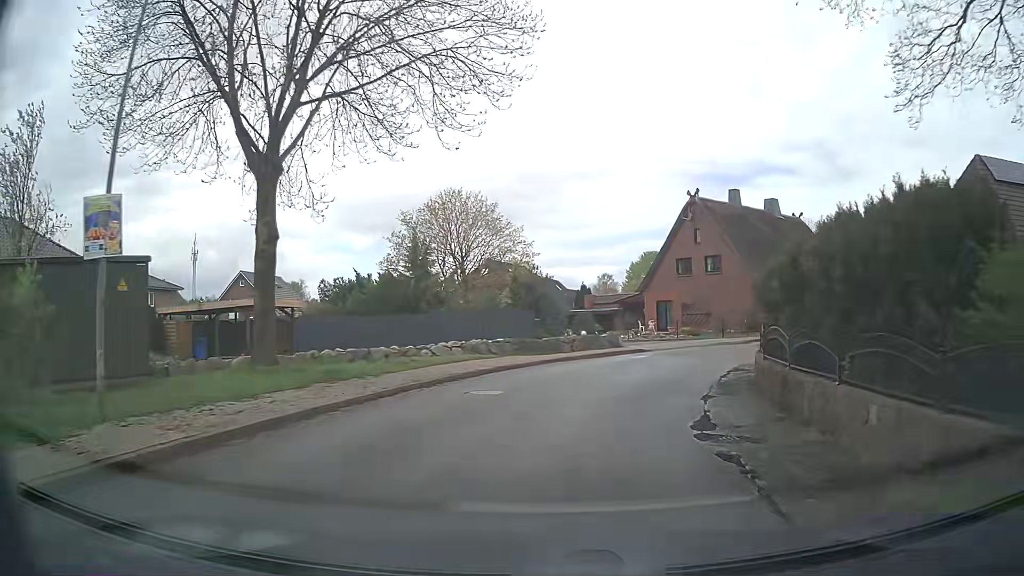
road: unclassified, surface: asphalt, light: Day
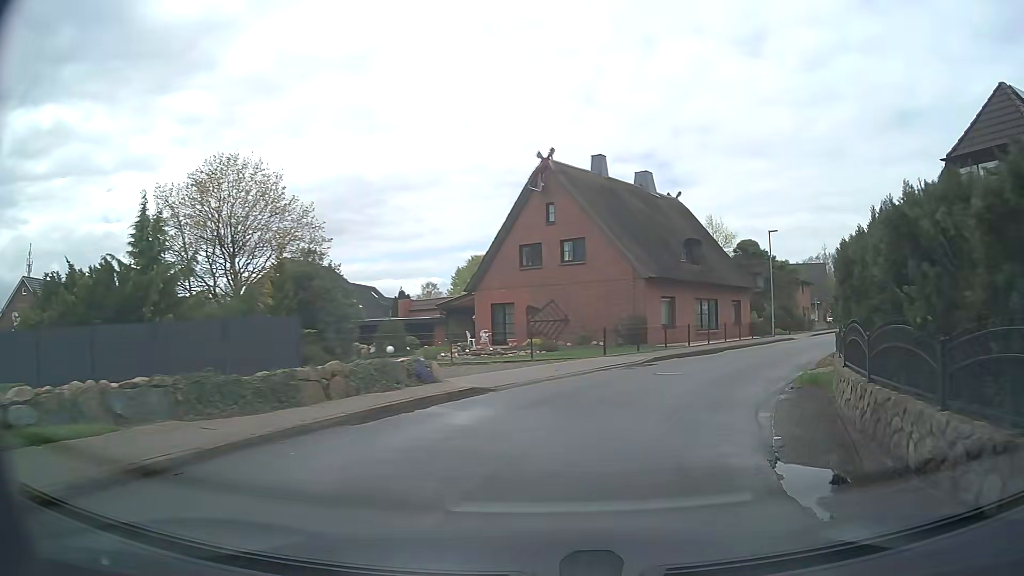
(+1.2, +13.4) m; +15°
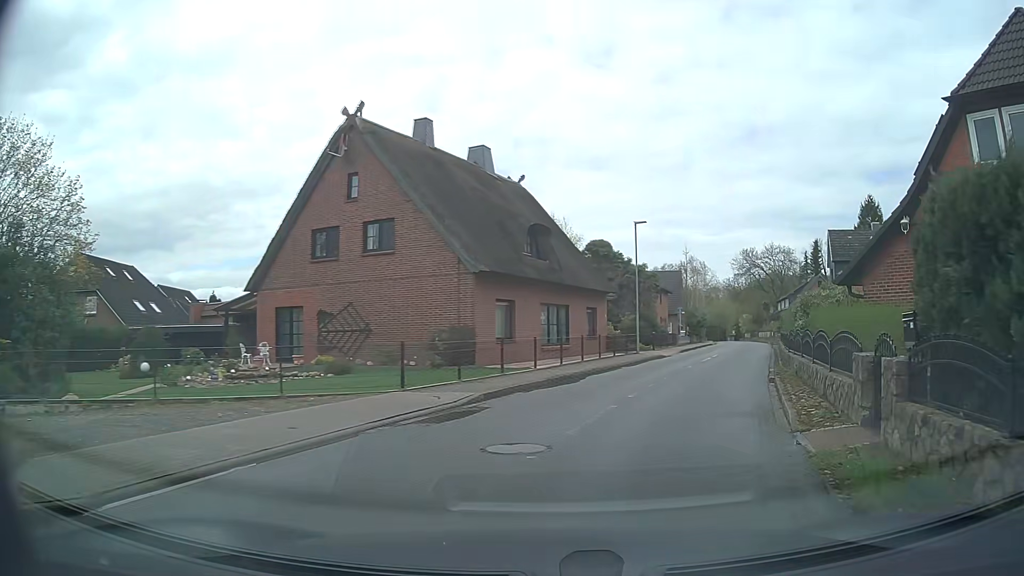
(+0.9, +8.7) m; +13°
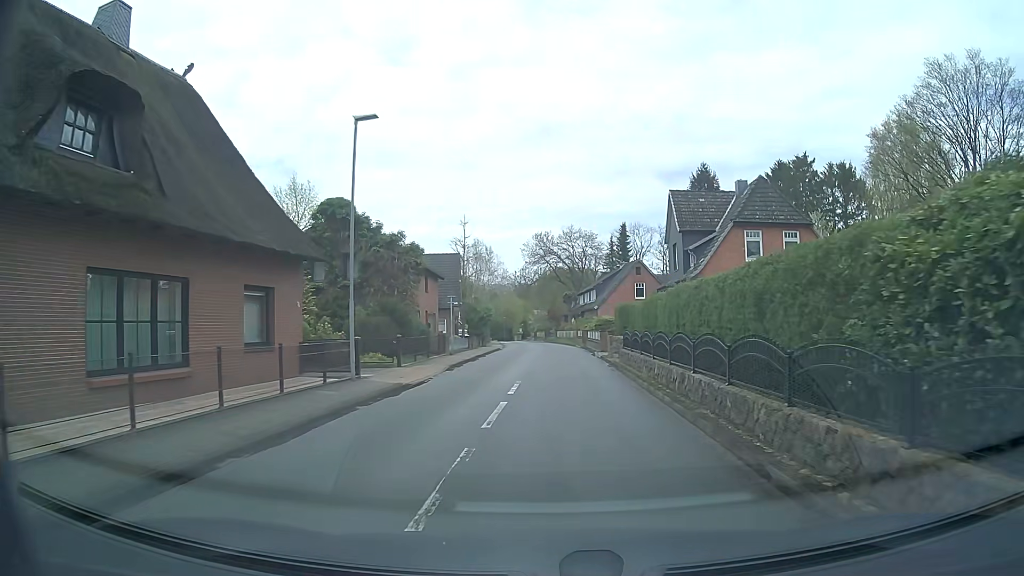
(+3.5, +17.0) m; +18°
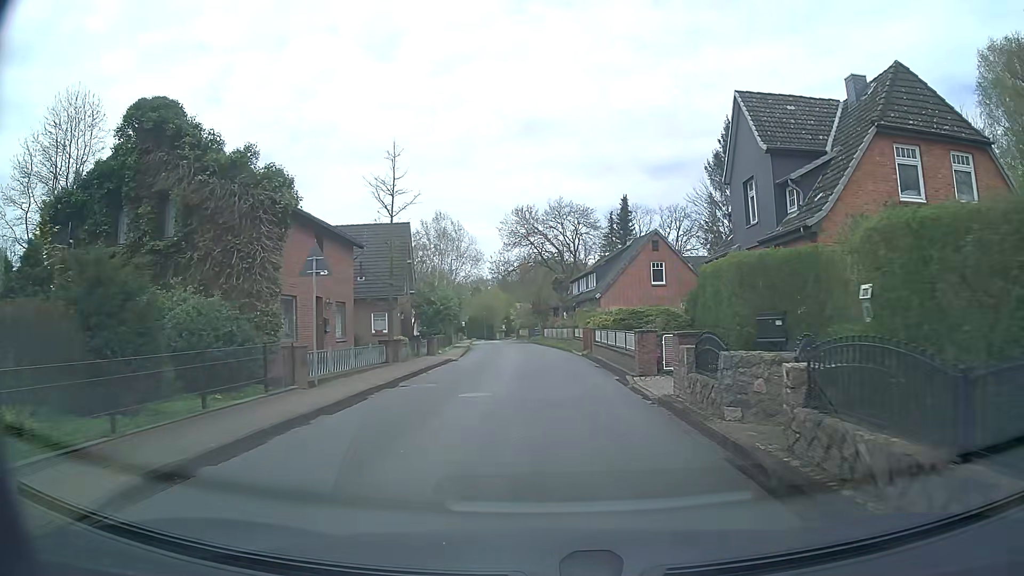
(+0.4, +17.9) m; +2°
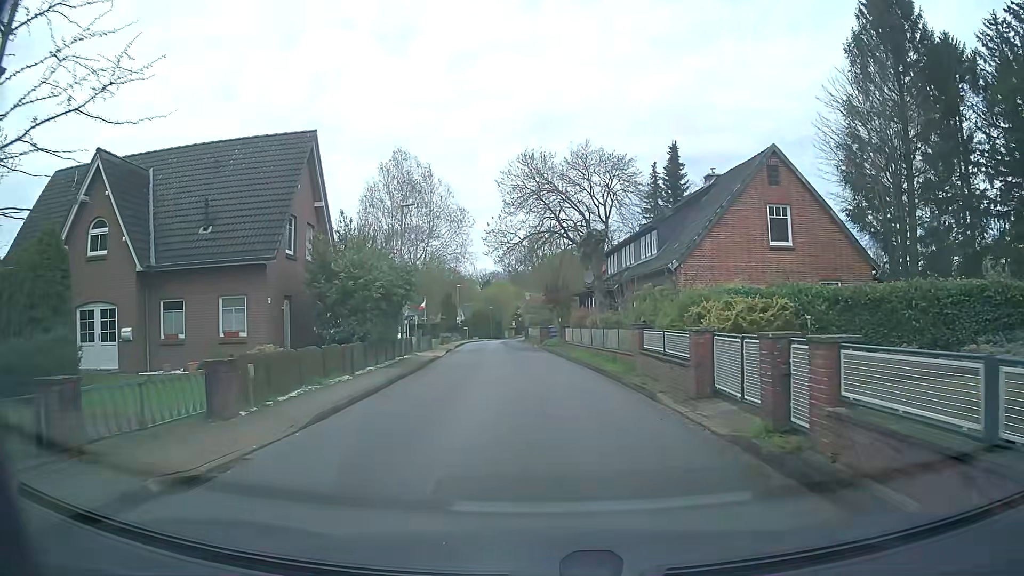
(-0.3, +22.7) m; -2°
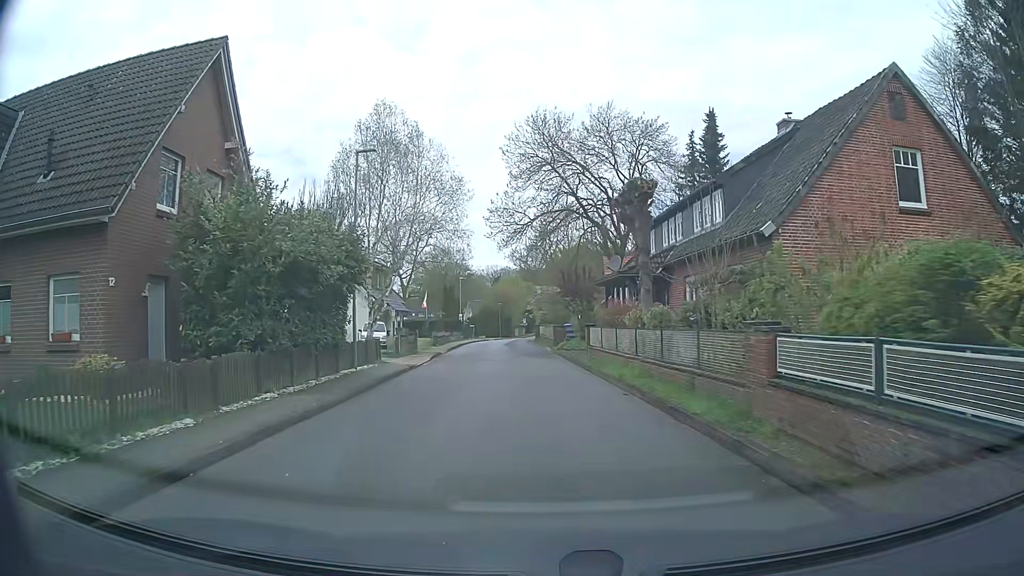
(0.0, +9.1) m; 0°
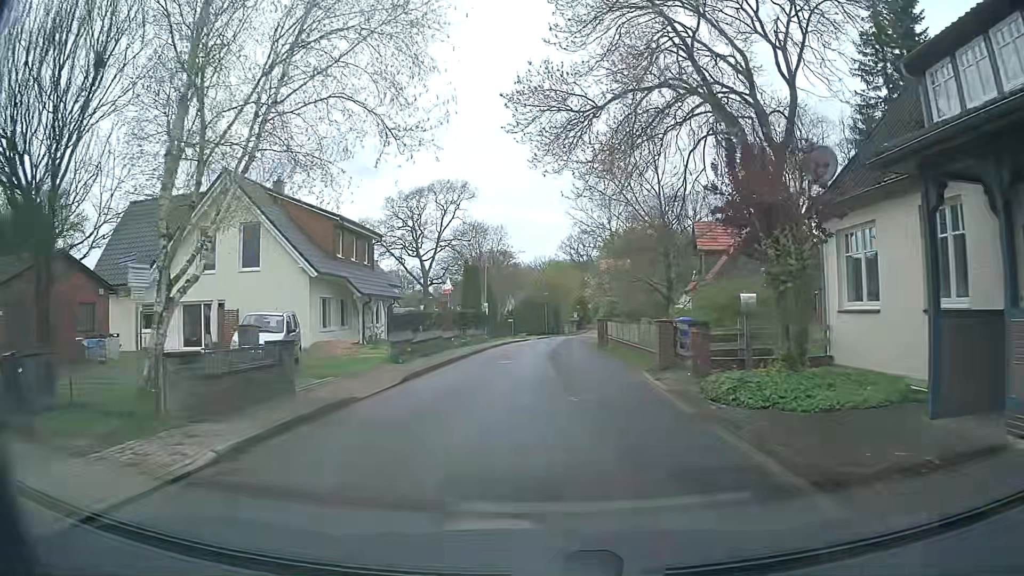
(-1.0, +22.6) m; -5°
(0, +10) (+1, +20) (+1, +30) (+1, +40) (+2, +50) (+3, +60) (+4, +70) (+6, +80) (+8, +90) (+9, +99) m
